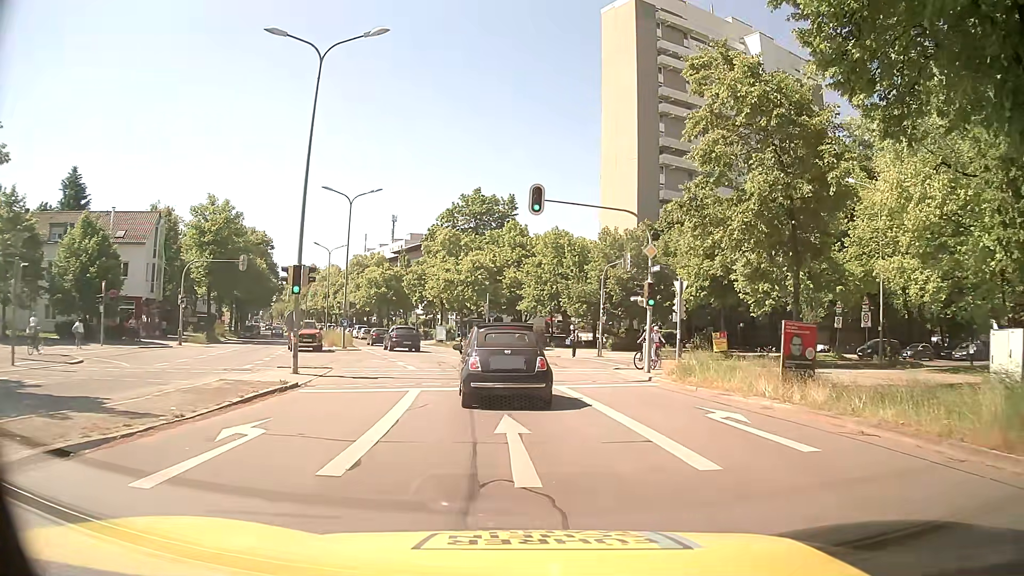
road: secondary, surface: asphalt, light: Day
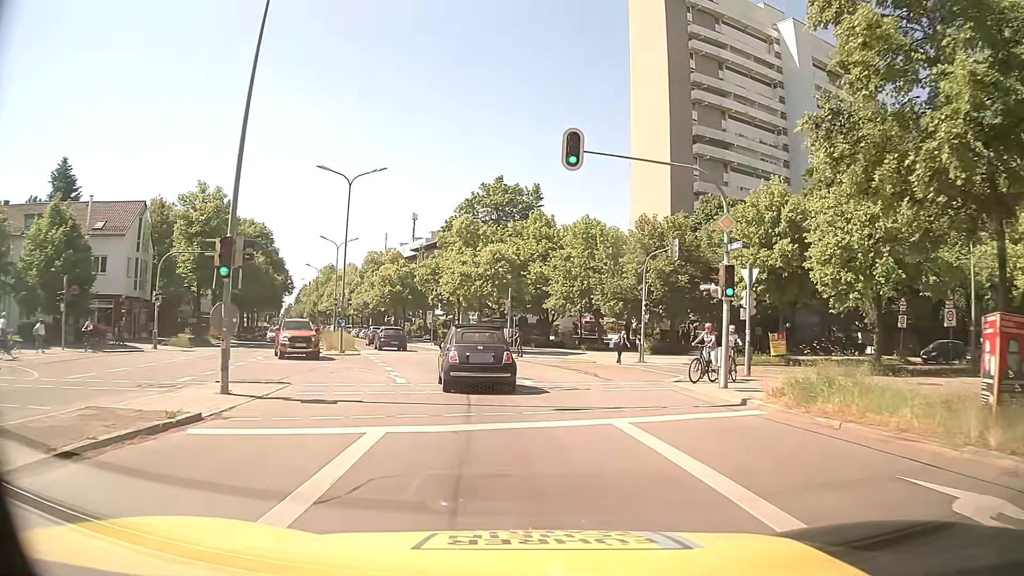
(-0.1, +6.9) m; -1°
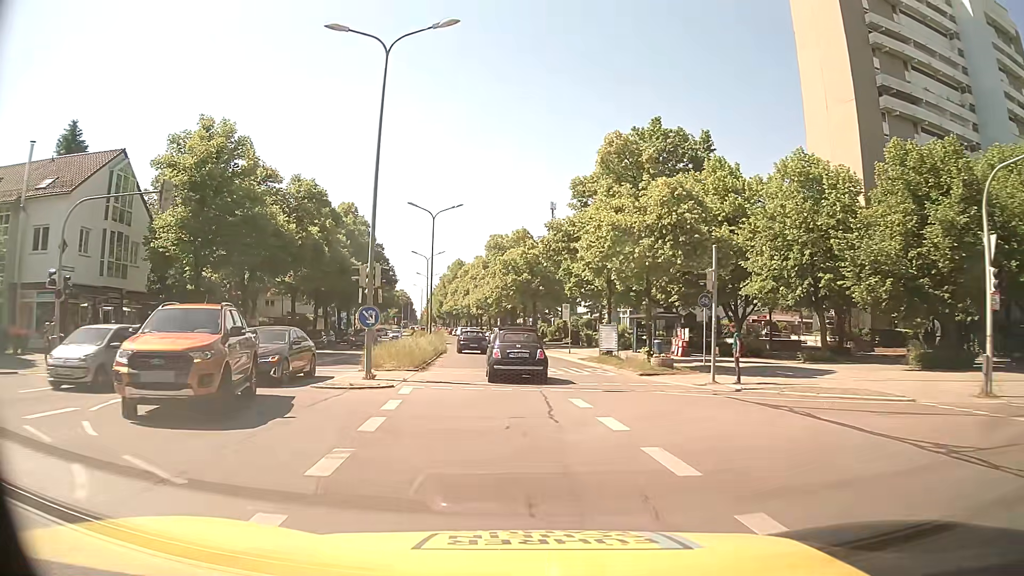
(-2.2, +20.5) m; -13°
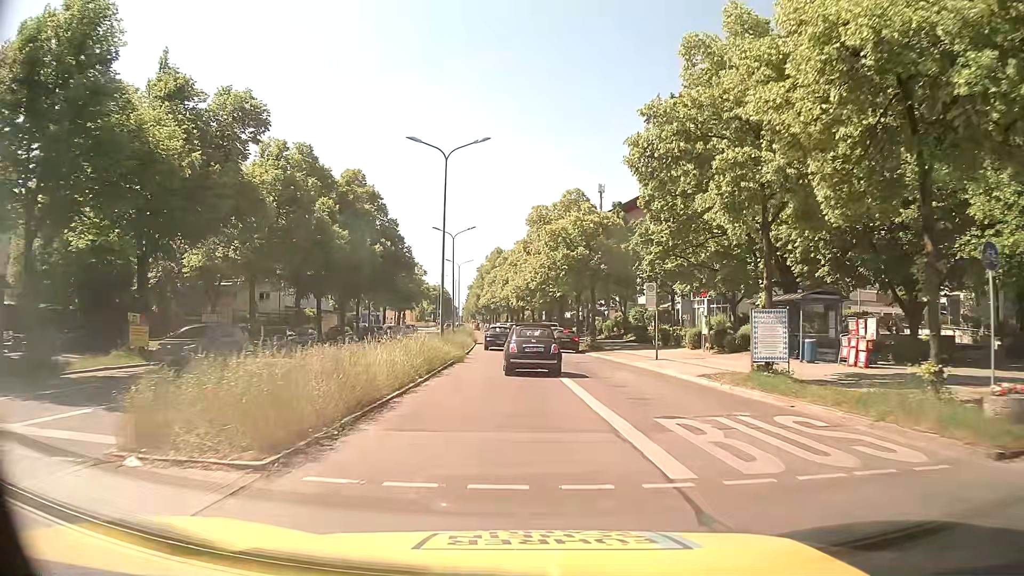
(-0.9, +16.8) m; -4°
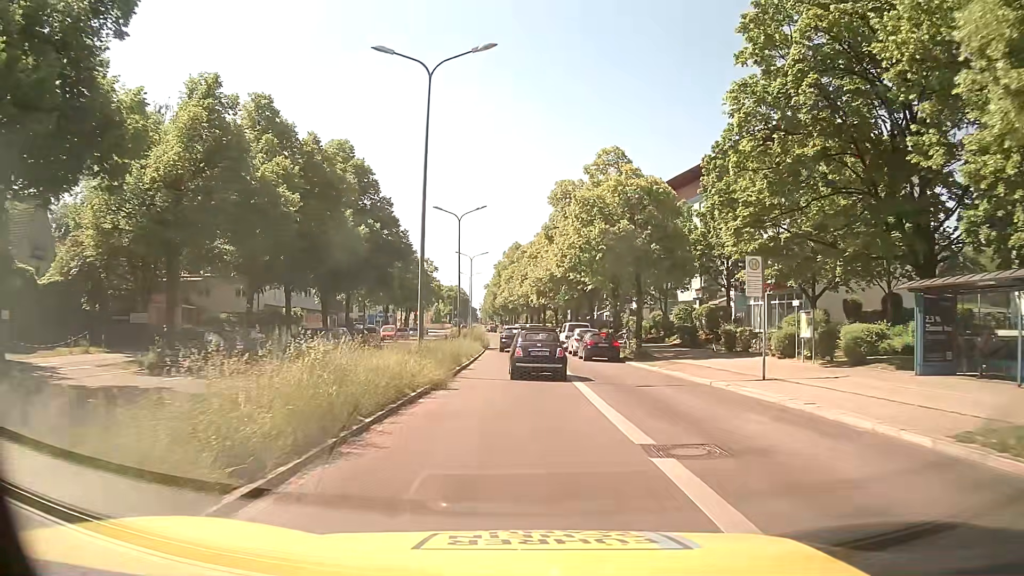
(-0.2, +11.7) m; -2°
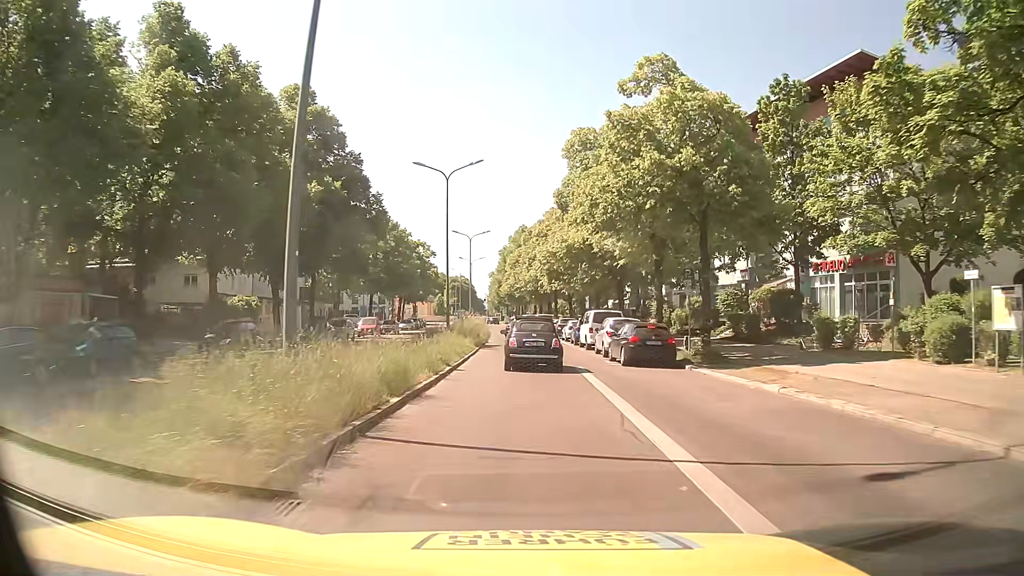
(0.0, +12.2) m; 0°
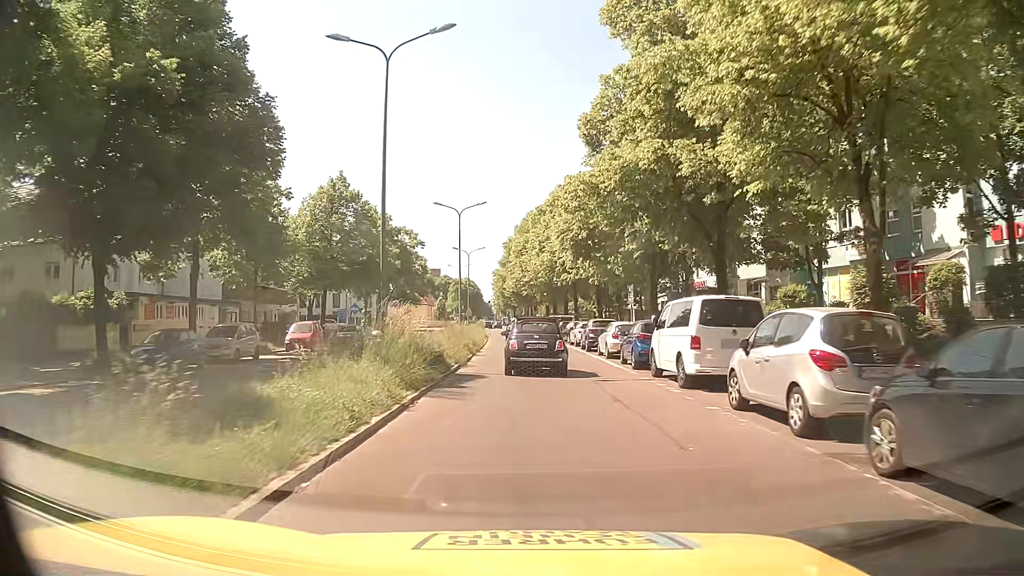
(-0.1, +19.3) m; -1°
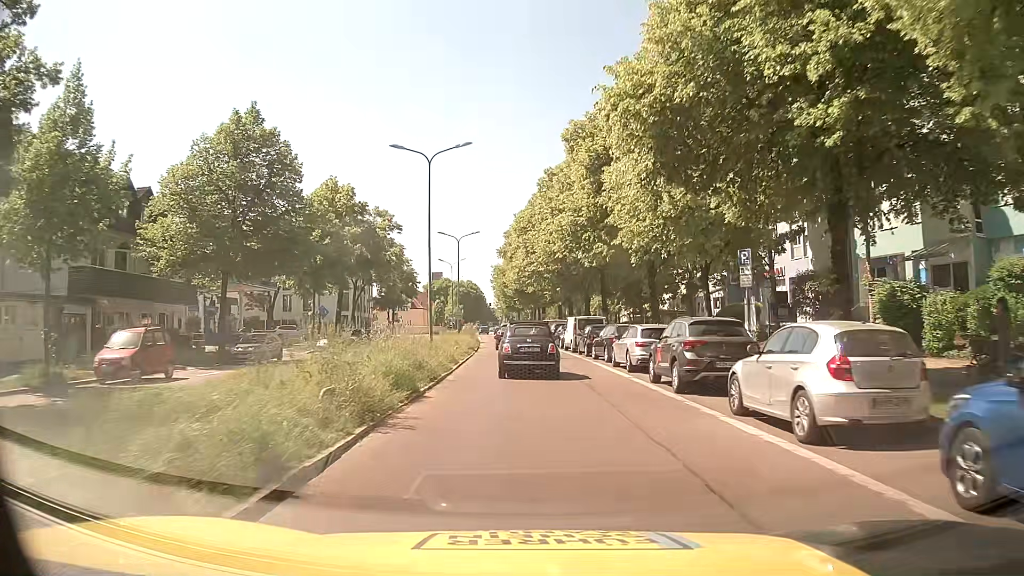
(-0.1, +18.7) m; -1°
(0, +10) (0, +20) (0, +30) (0, +40) (-1, +50) (-1, +60) (-2, +70) (-2, +80) (-3, +90) (-3, +100) m
